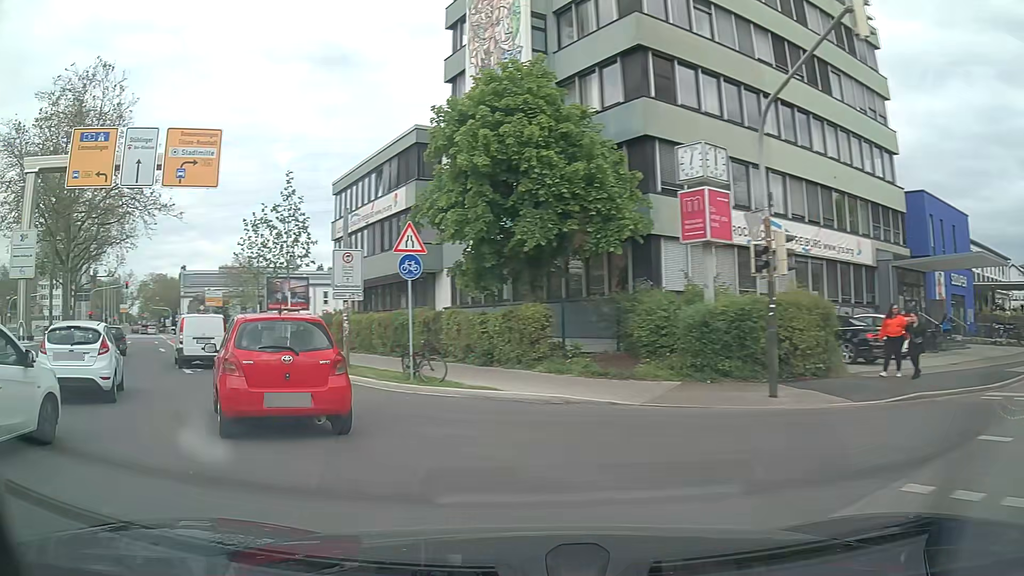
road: secondary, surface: asphalt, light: Day
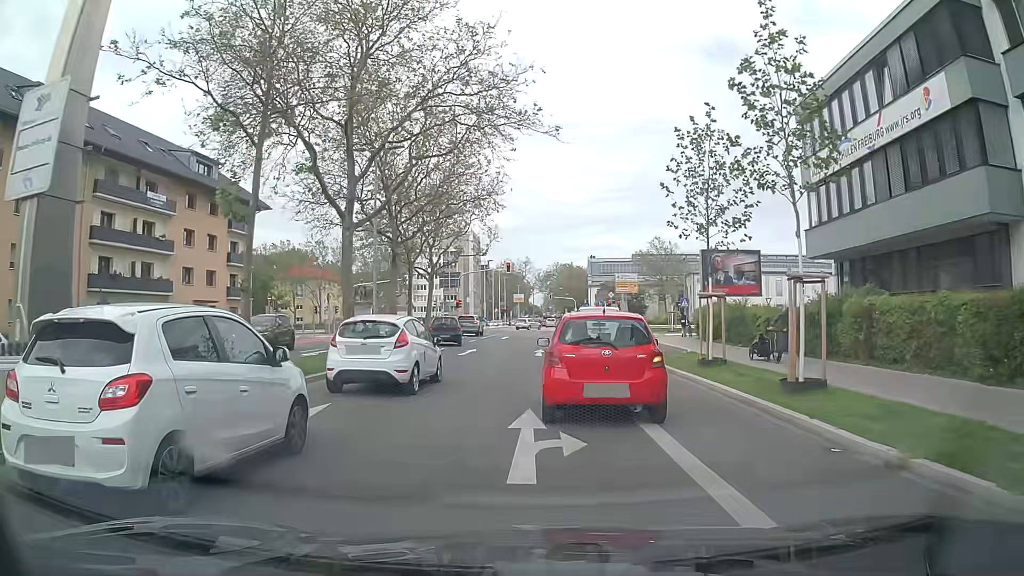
(-6.2, +14.6) m; -36°
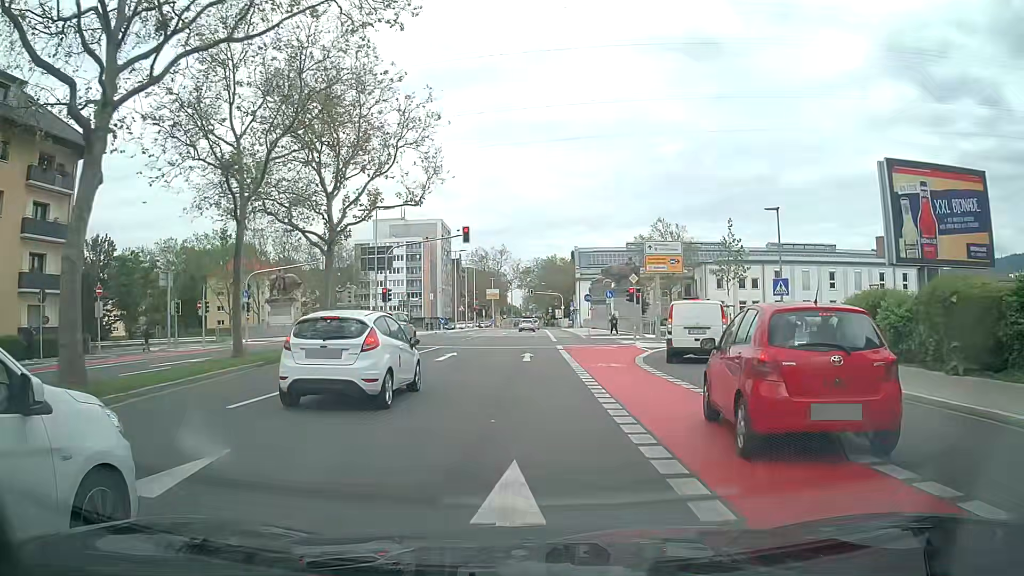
(+0.8, +24.5) m; +2°
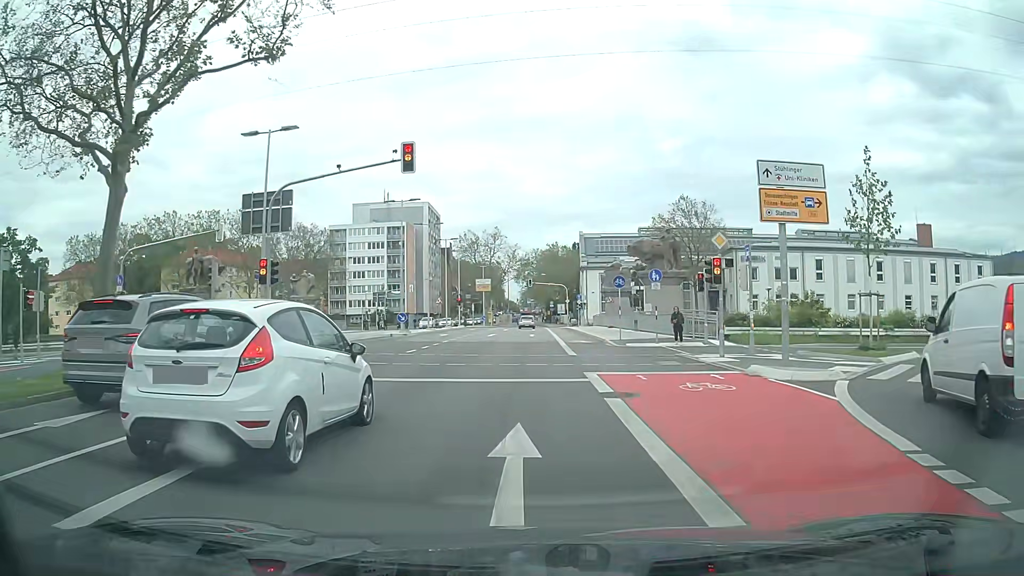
(+0.1, +17.8) m; +1°
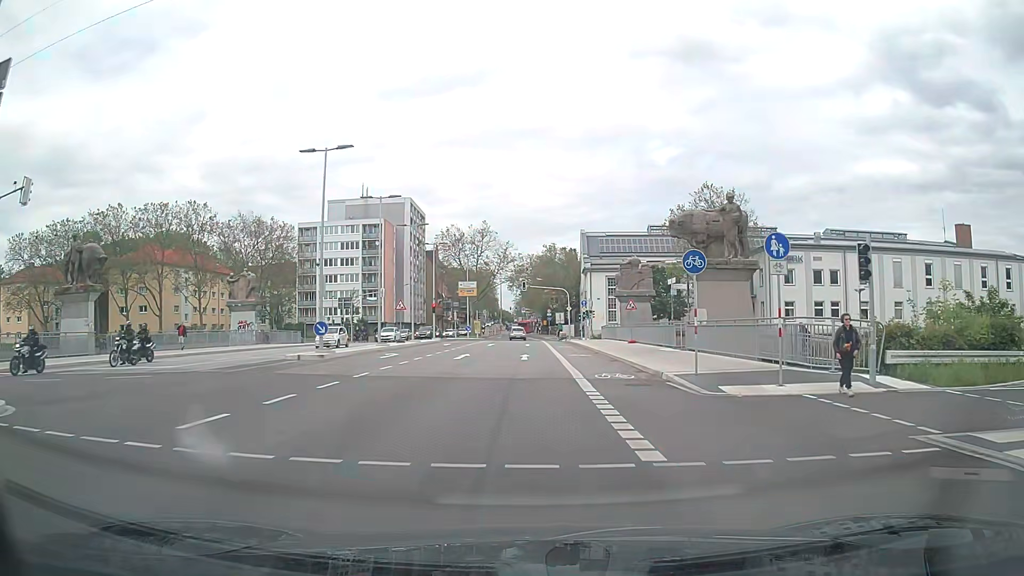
(+0.1, +16.0) m; +2°
